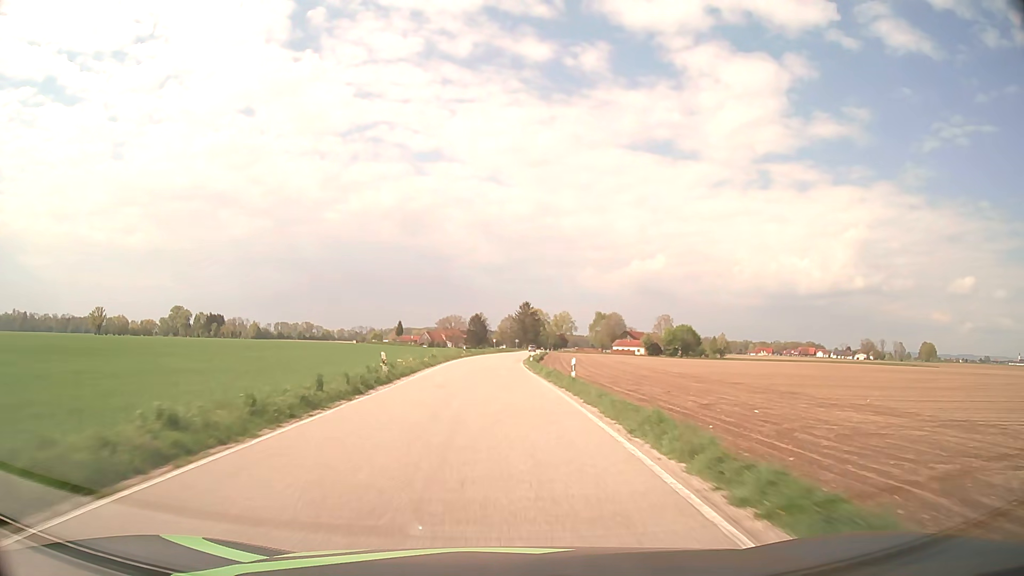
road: secondary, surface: asphalt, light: Day
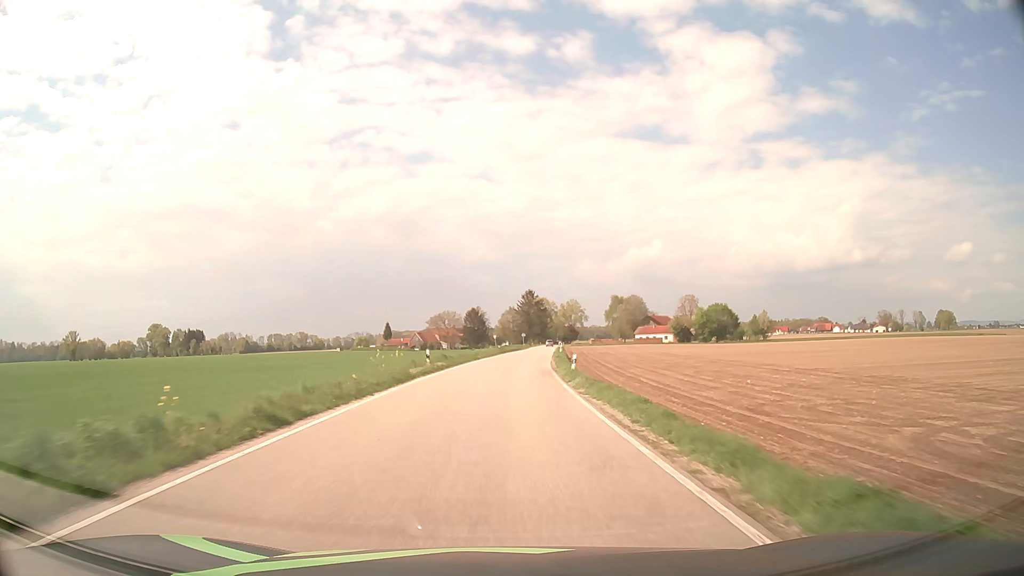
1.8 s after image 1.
(-0.5, +37.6) m; 0°
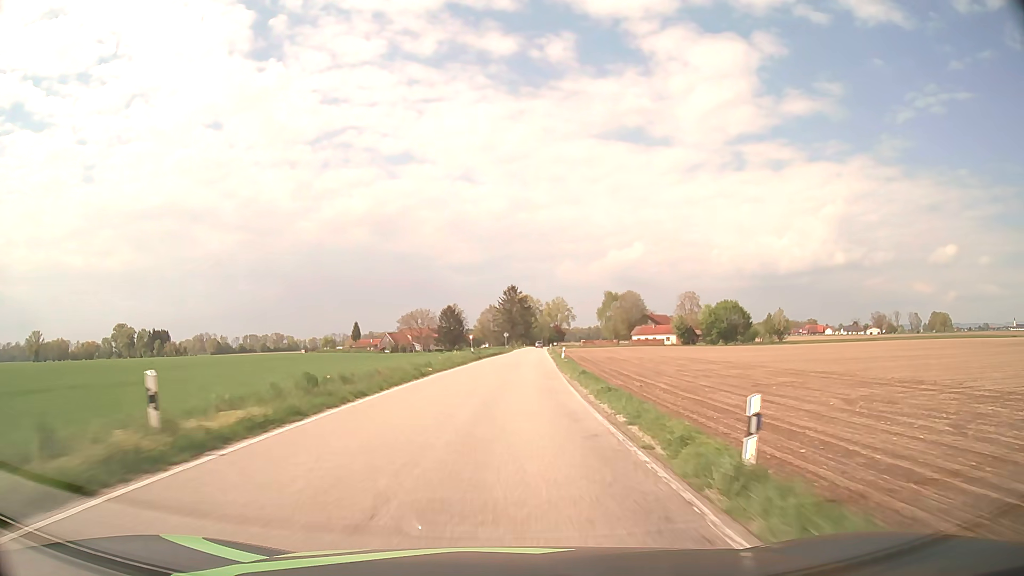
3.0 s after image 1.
(+0.3, +25.1) m; +2°
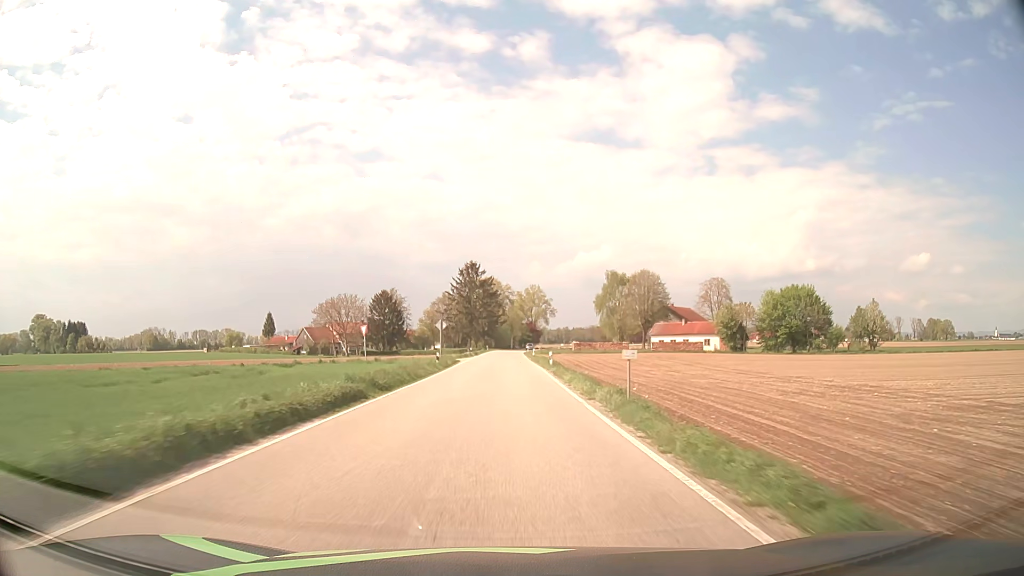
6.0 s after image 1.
(+2.0, +62.6) m; +3°
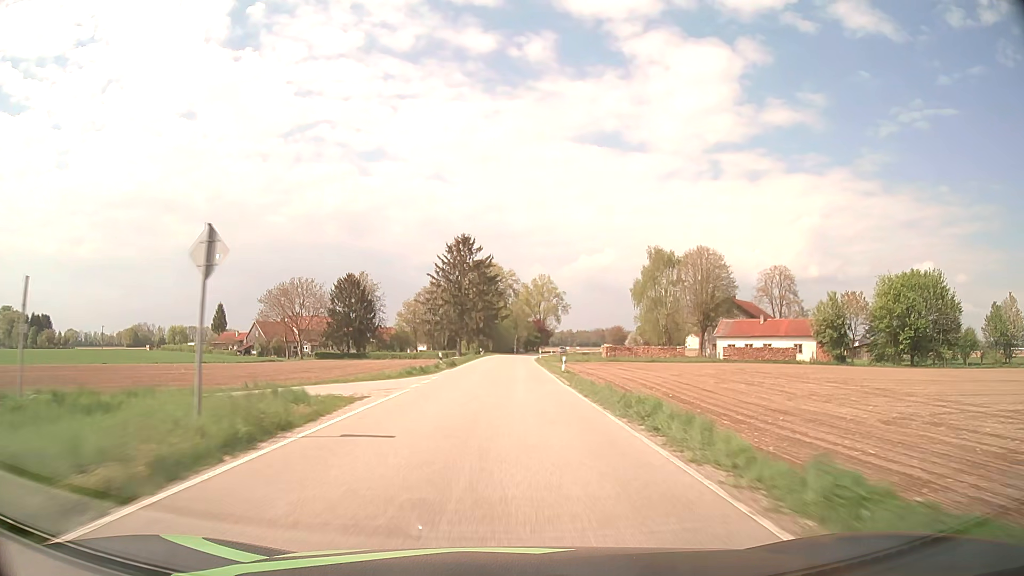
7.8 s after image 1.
(-0.1, +37.6) m; 0°
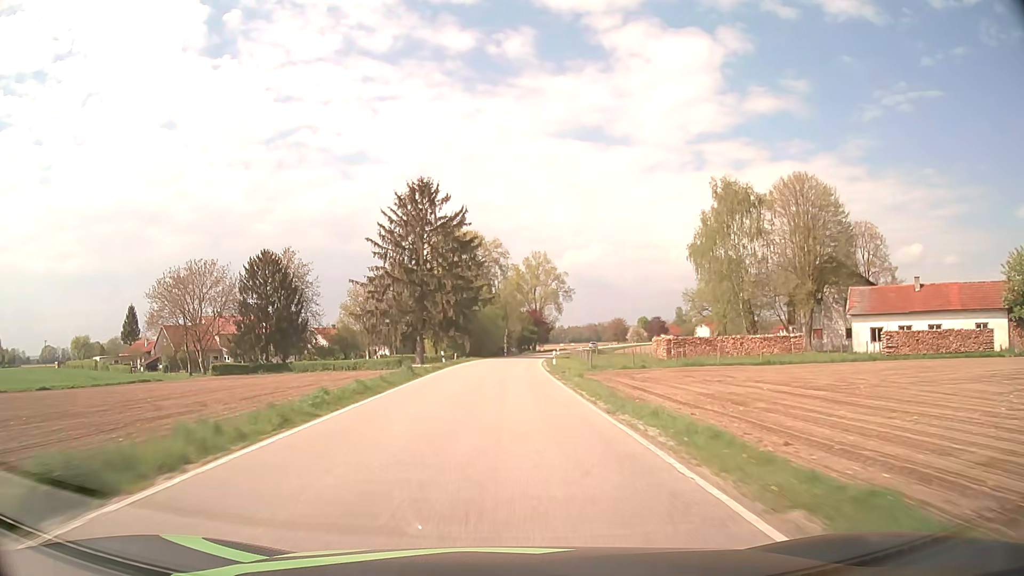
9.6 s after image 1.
(+0.4, +37.7) m; +1°
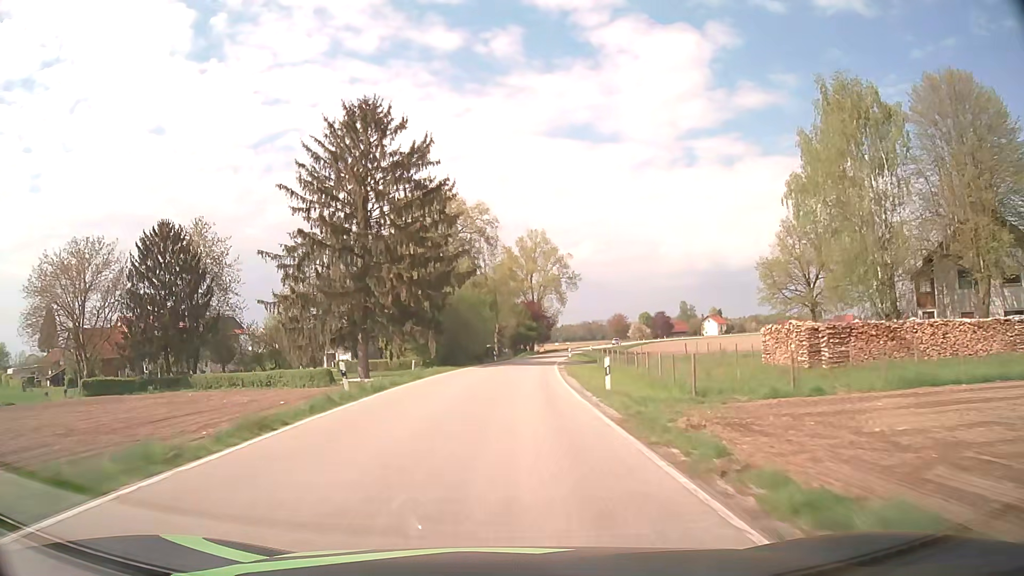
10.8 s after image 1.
(+0.1, +25.1) m; +1°
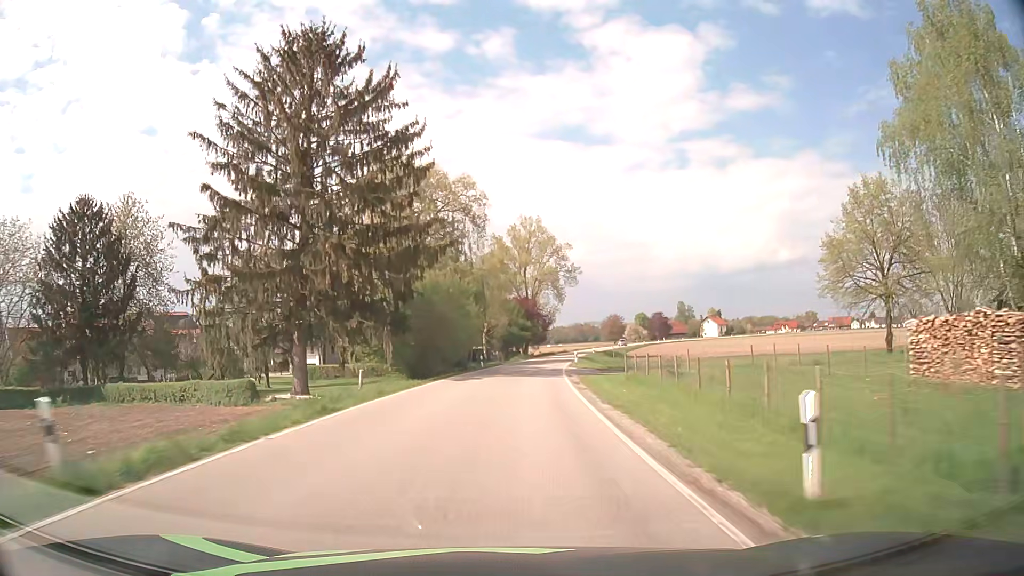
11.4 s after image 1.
(+0.1, +12.5) m; +1°
(0, +10) (0, +20) (+1, +30) (+1, +40) (+2, +50) (+4, +60) (+5, +70) (+7, +80) (+9, +89) (+11, +99) m
